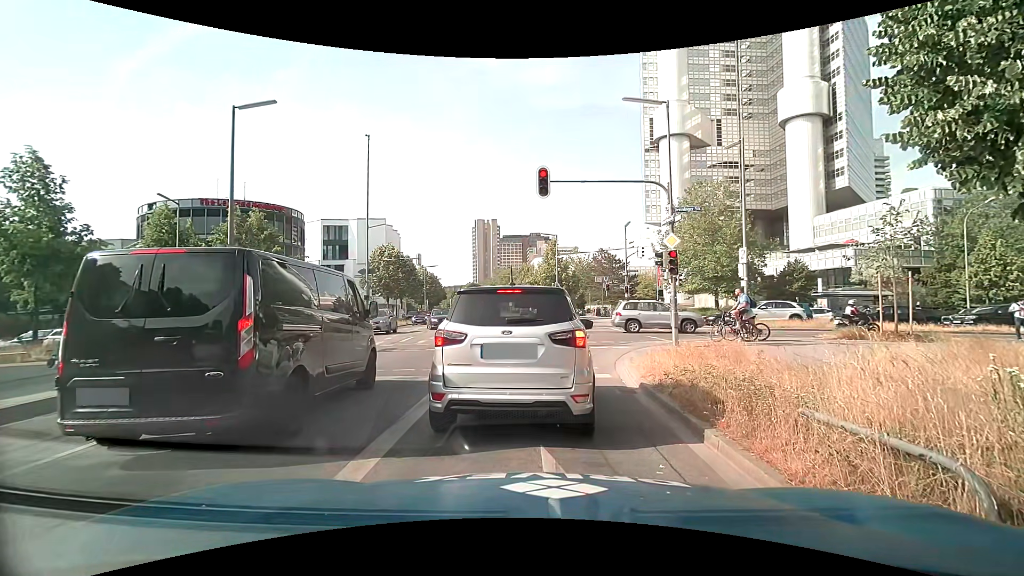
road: secondary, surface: asphalt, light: Day
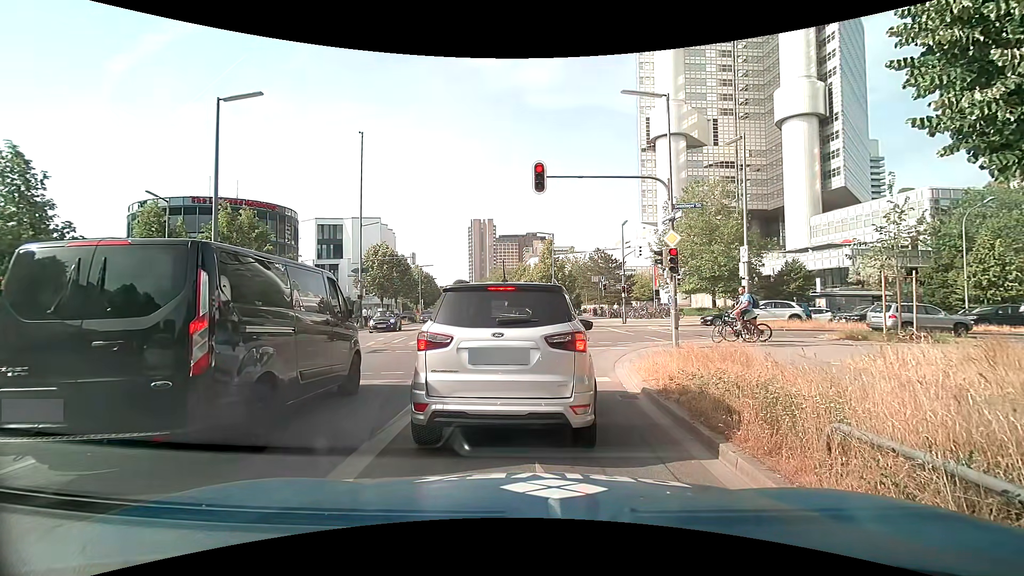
(0.0, +0.6) m; 0°
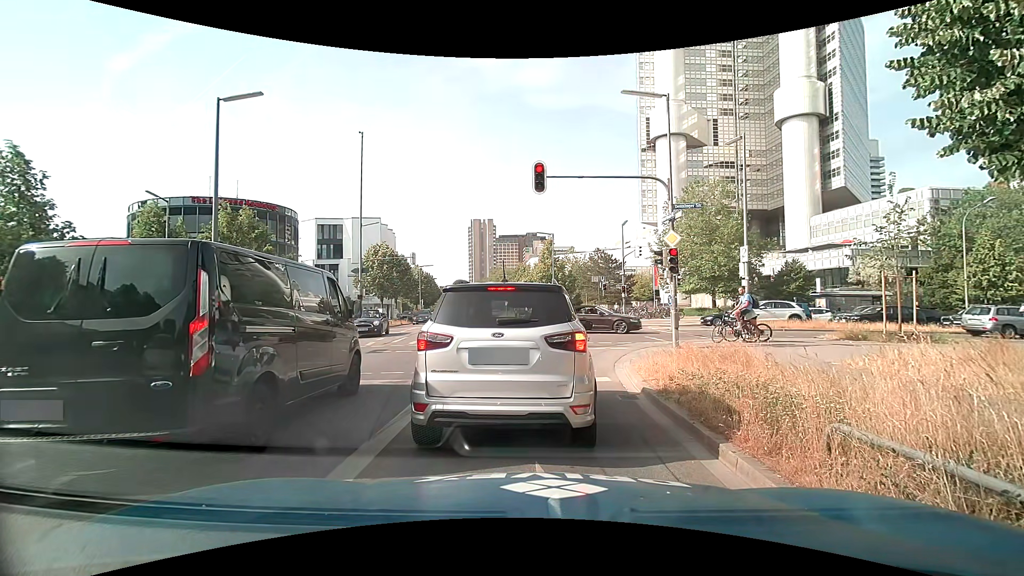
(0.0, 0.0) m; 0°
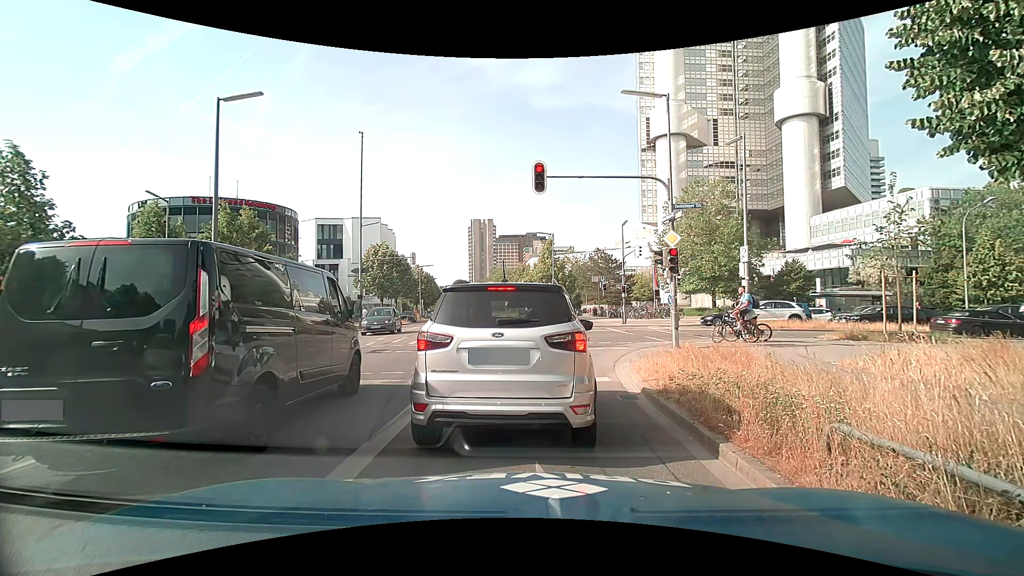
(0.0, 0.0) m; 0°
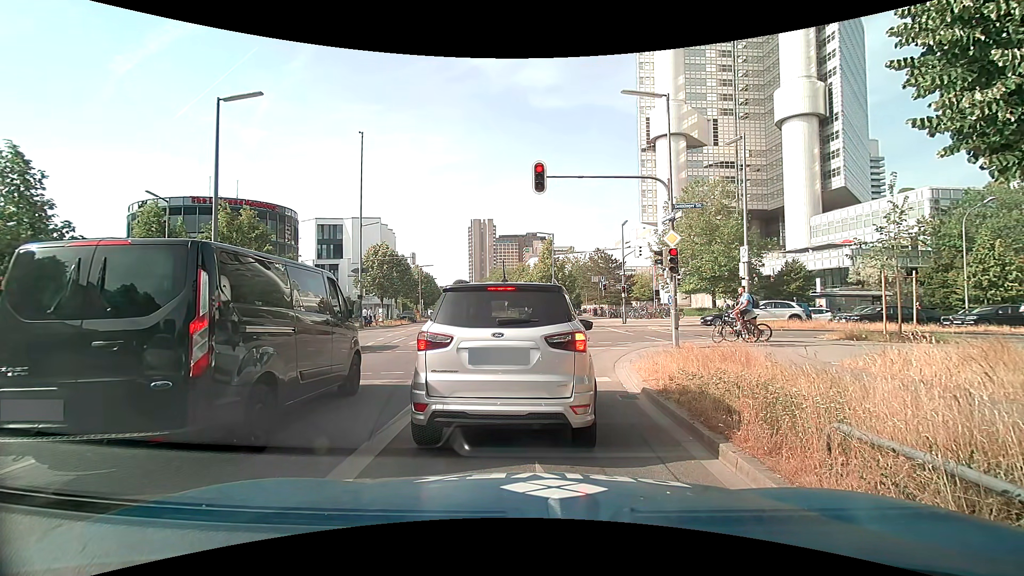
(0.0, 0.0) m; 0°
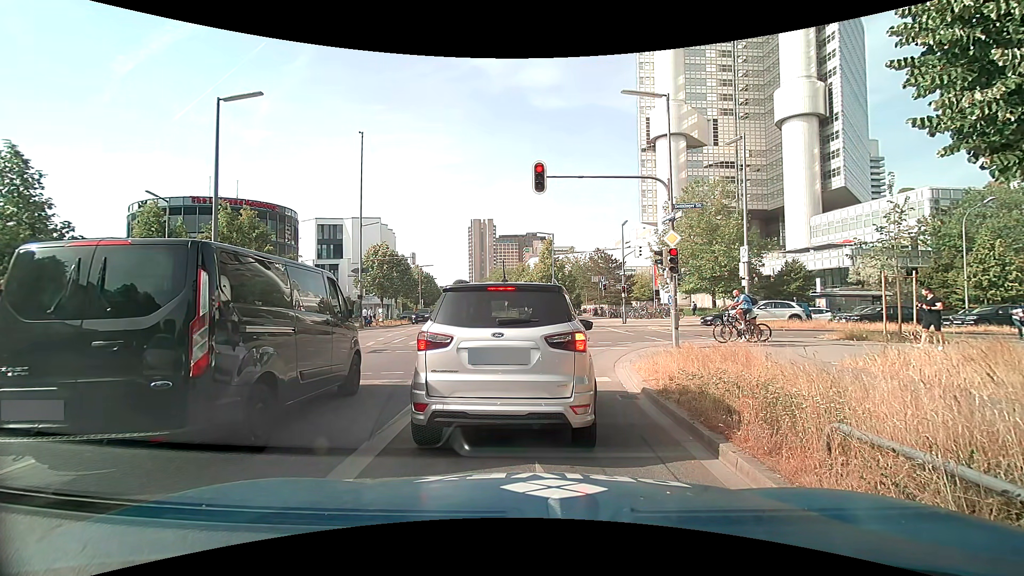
(0.0, 0.0) m; 0°
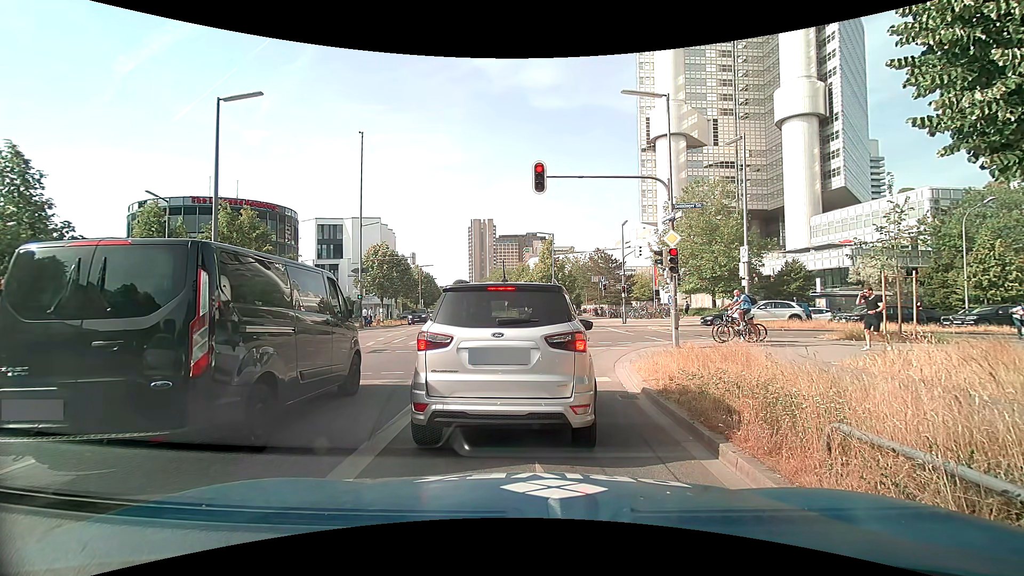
(0.0, 0.0) m; 0°
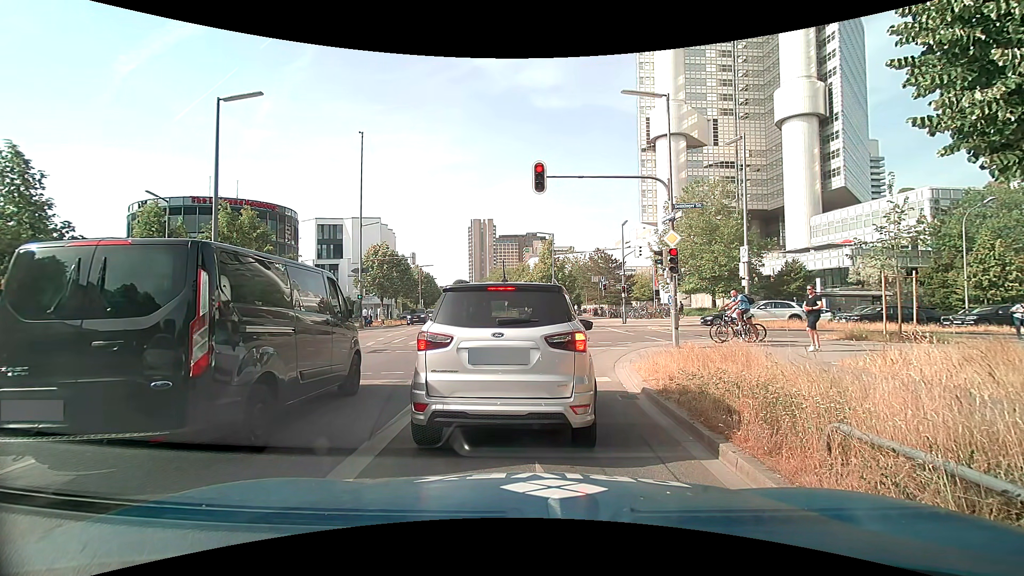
(0.0, 0.0) m; 0°
